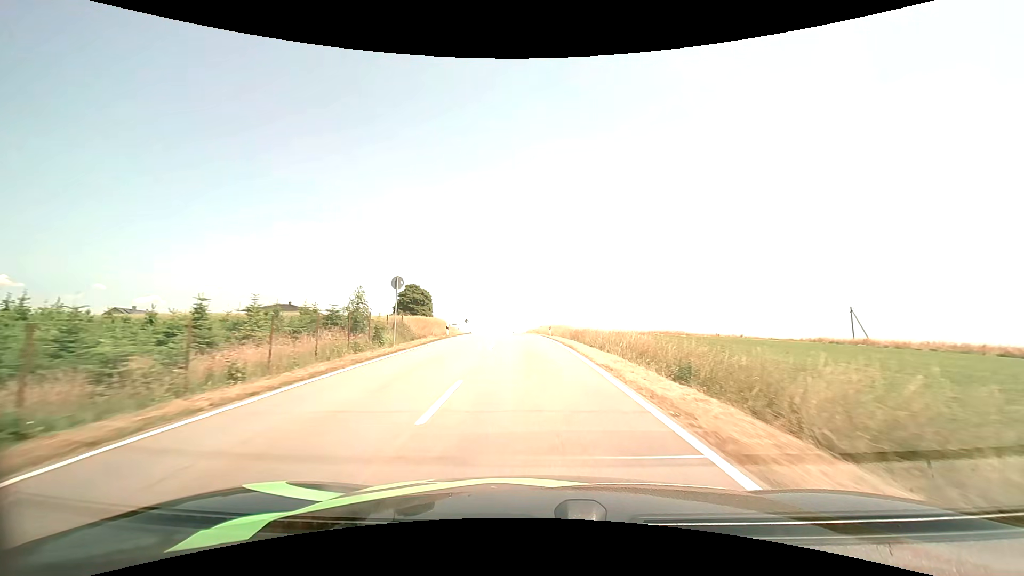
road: tertiary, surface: asphalt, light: Day
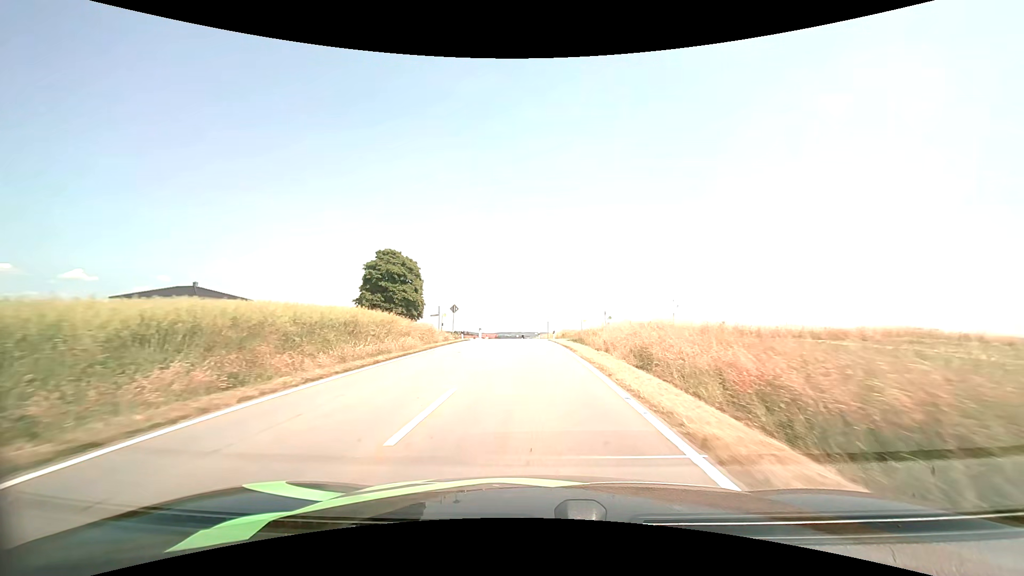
(-2.1, +49.9) m; -5°
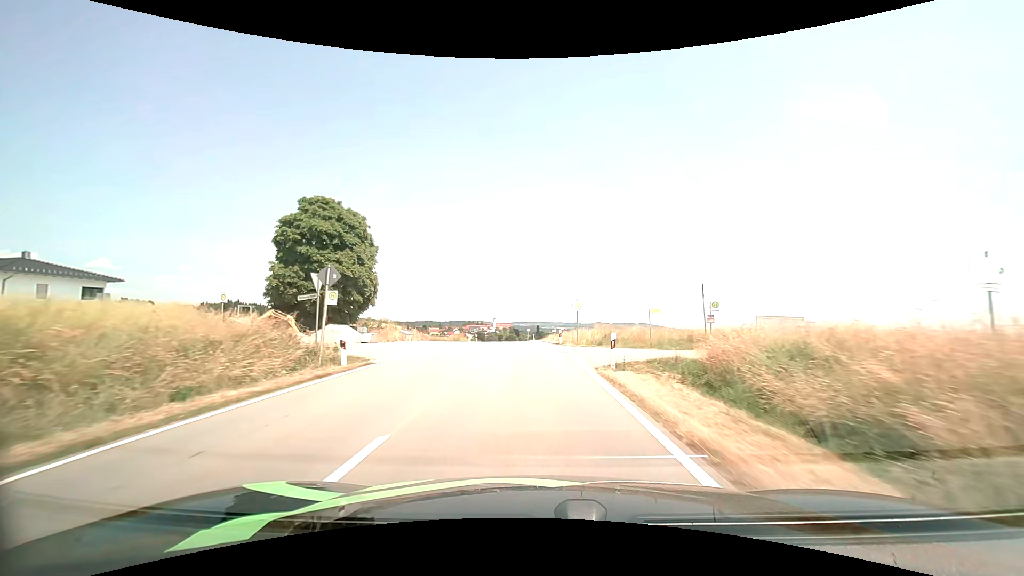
(-0.4, +28.7) m; -2°
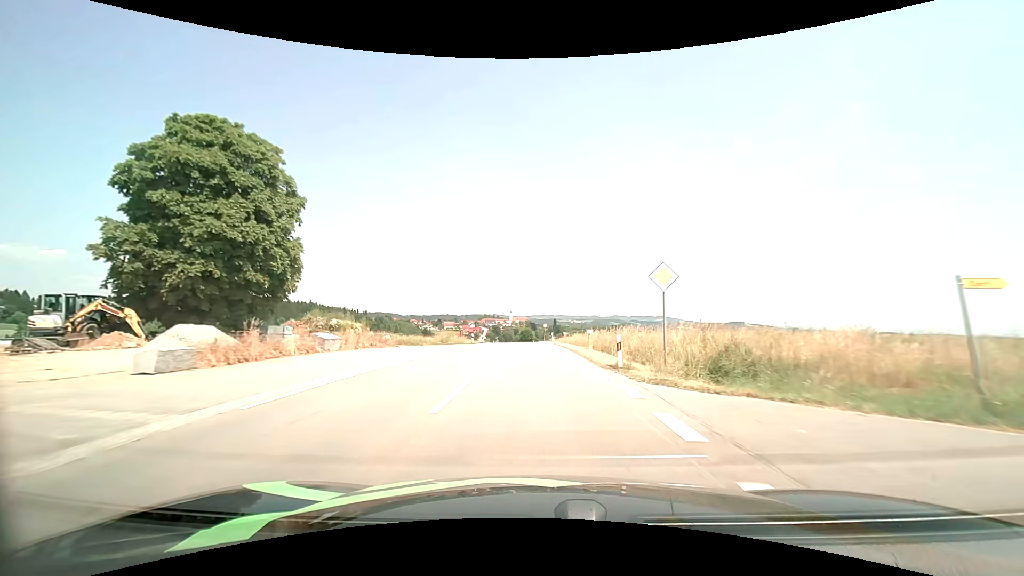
(-0.3, +19.2) m; -2°
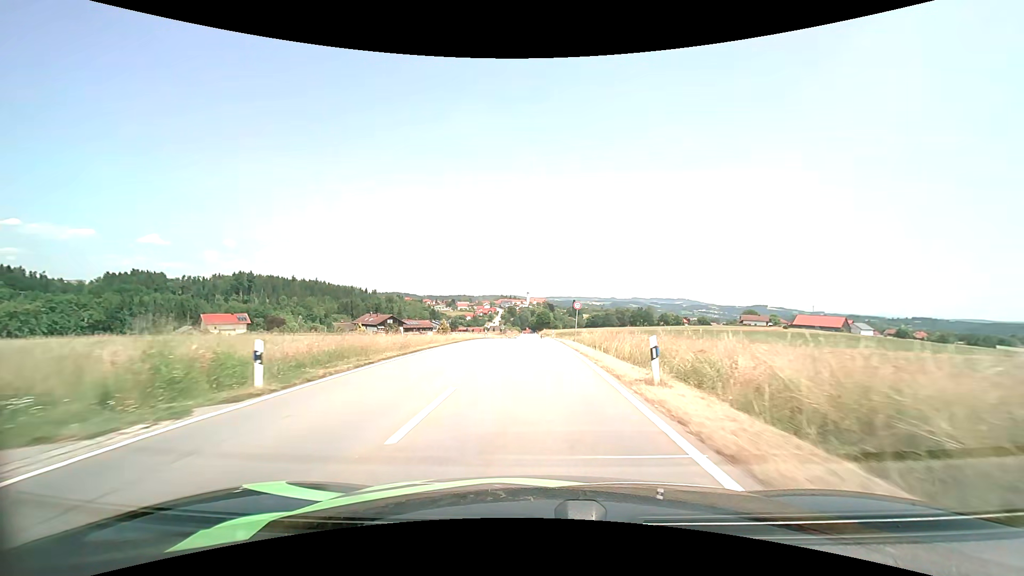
(-0.5, +38.9) m; -2°
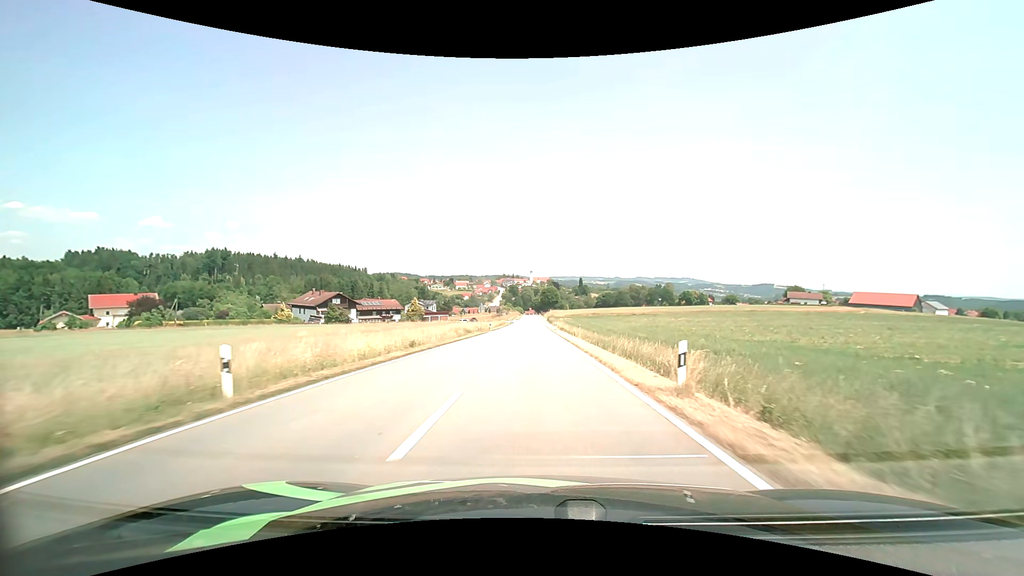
(-0.7, +49.9) m; 0°
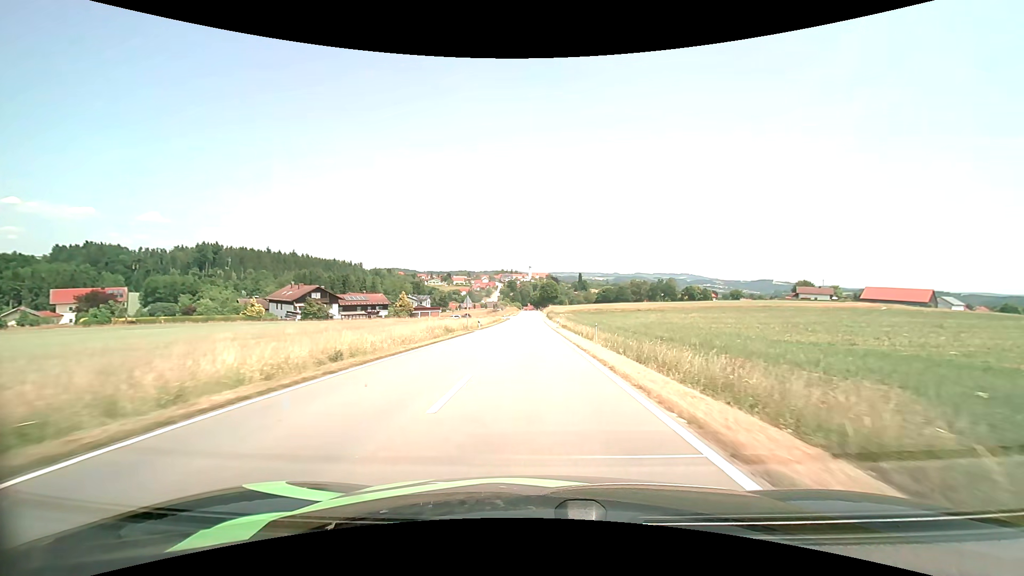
(0.0, +10.5) m; 0°
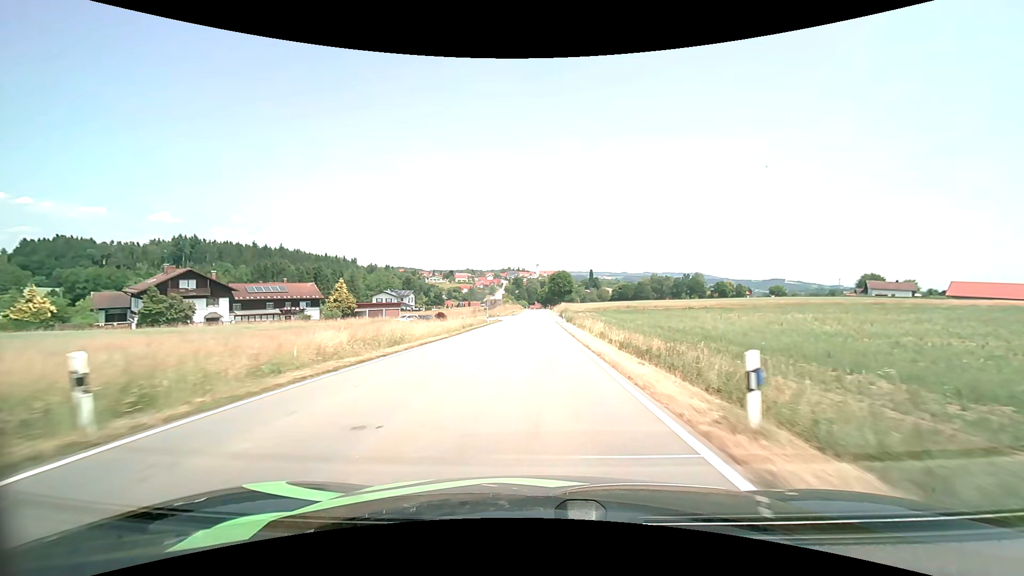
(-0.3, +43.7) m; -1°
(0, +10) (0, +20) (0, +30) (0, +40) (0, +50) (0, +60) (0, +70) (0, +80) (0, +90) (0, +100) m
